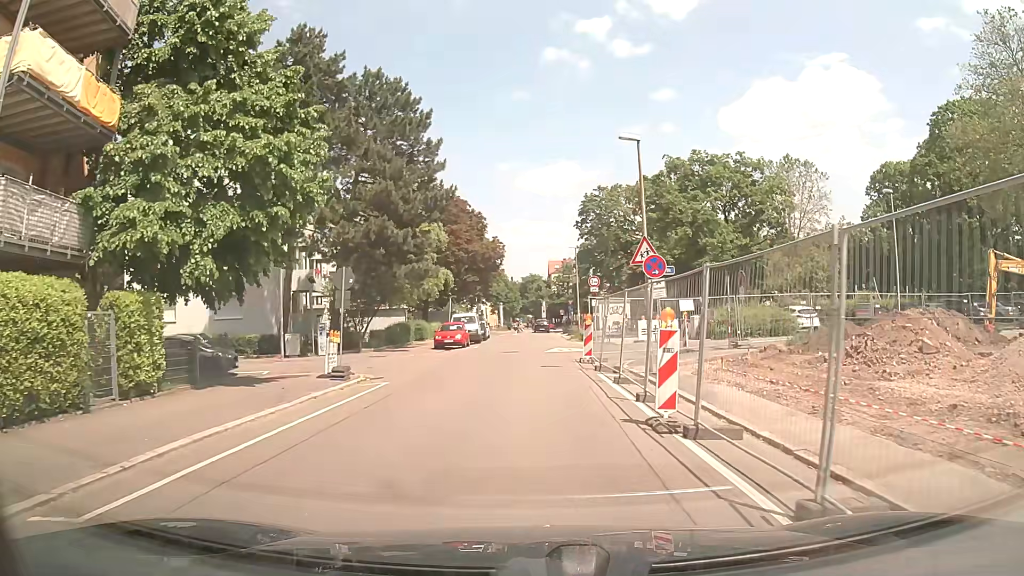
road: residential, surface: asphalt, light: Day
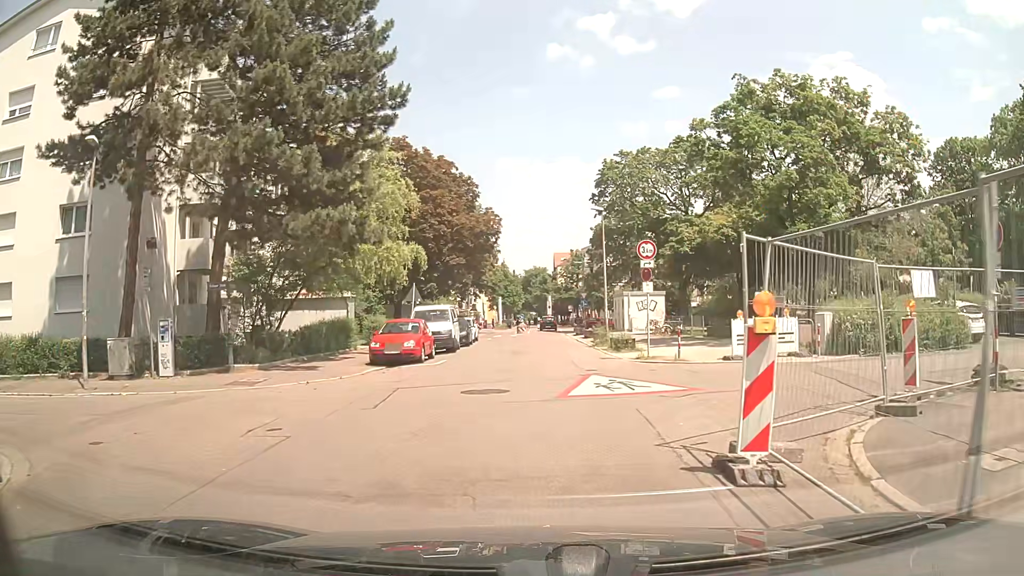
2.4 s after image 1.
(-0.1, +15.4) m; -1°
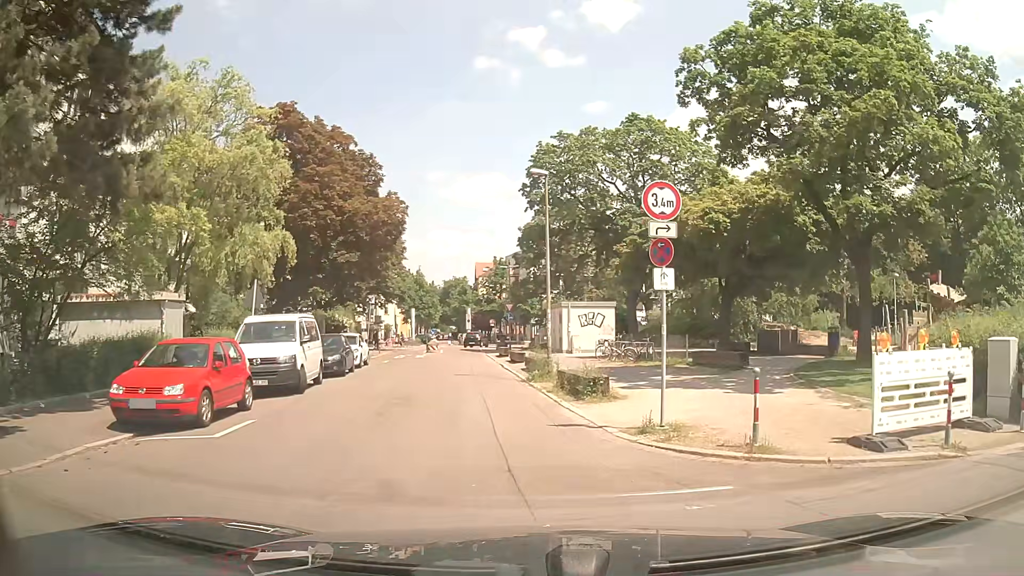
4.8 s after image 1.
(+0.4, +11.0) m; +6°
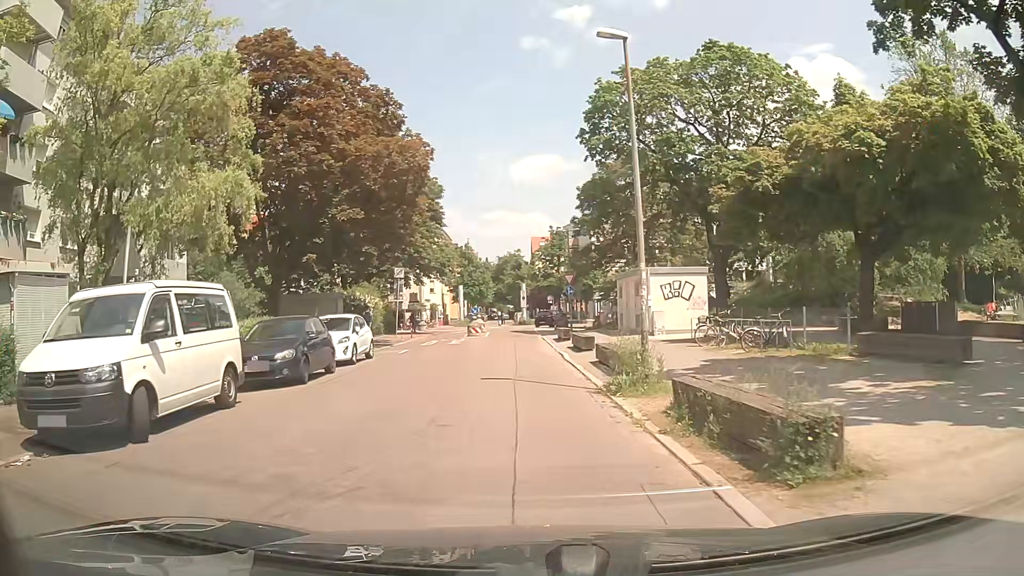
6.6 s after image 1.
(-0.1, +9.4) m; -5°
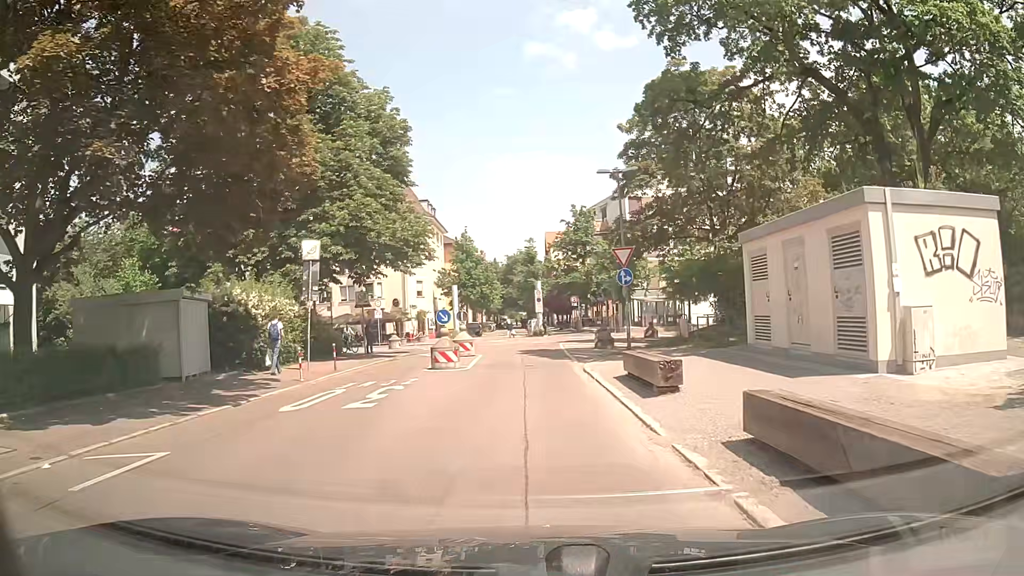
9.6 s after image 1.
(-0.3, +19.3) m; -1°
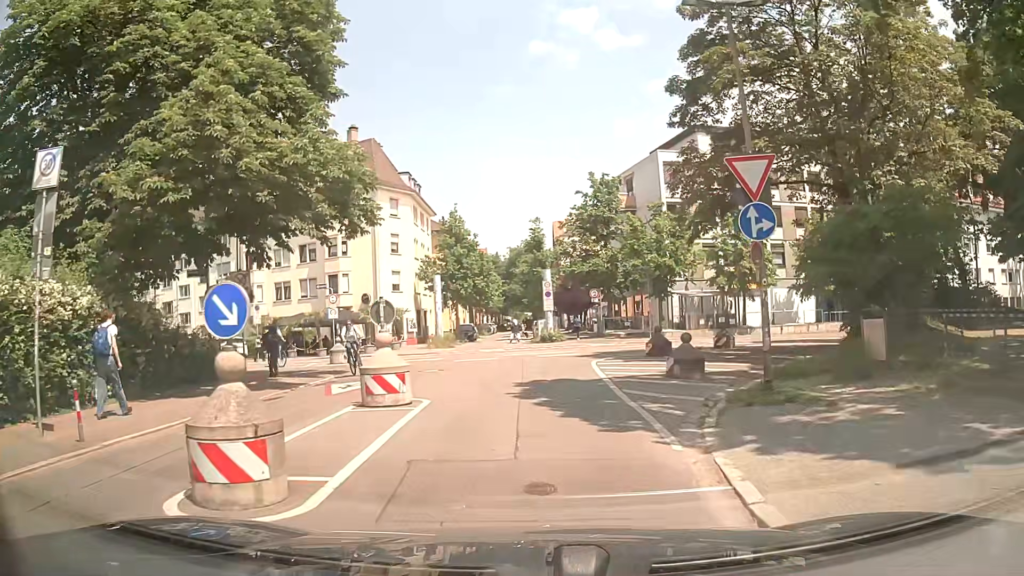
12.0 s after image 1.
(-0.1, +13.7) m; -1°
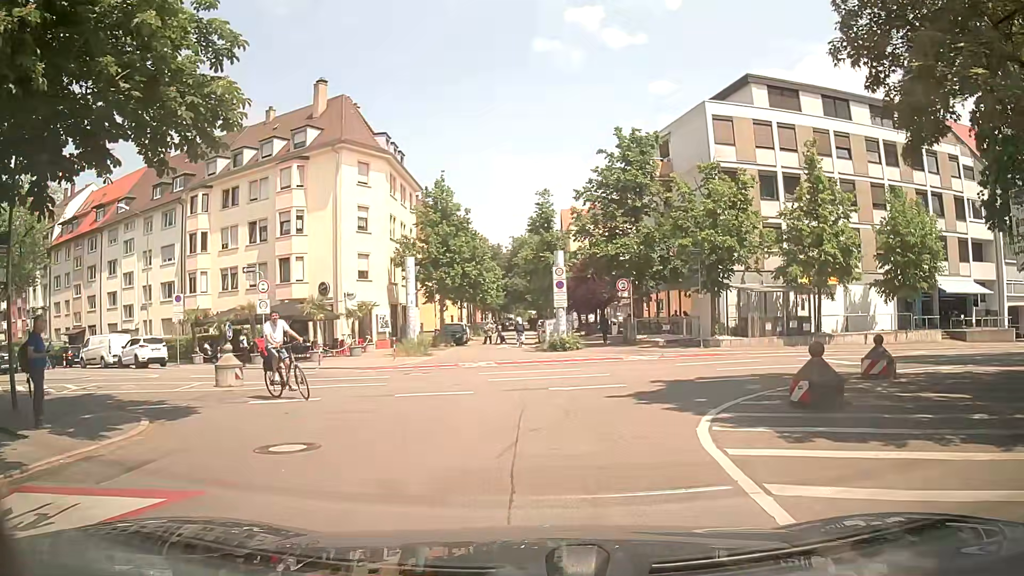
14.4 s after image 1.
(+0.1, +11.4) m; +1°
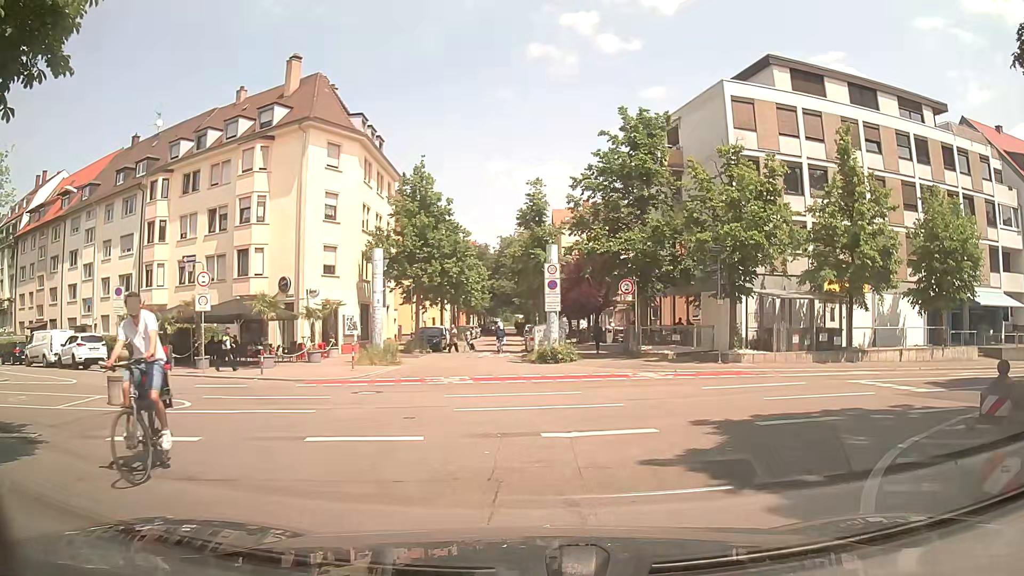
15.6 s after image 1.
(0.0, +4.7) m; +1°
